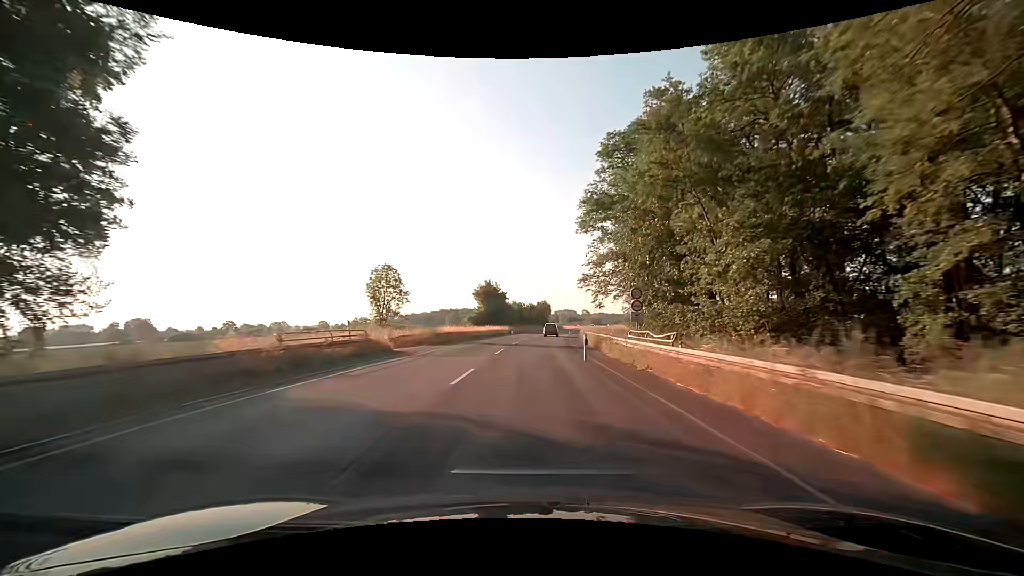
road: secondary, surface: asphalt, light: Day
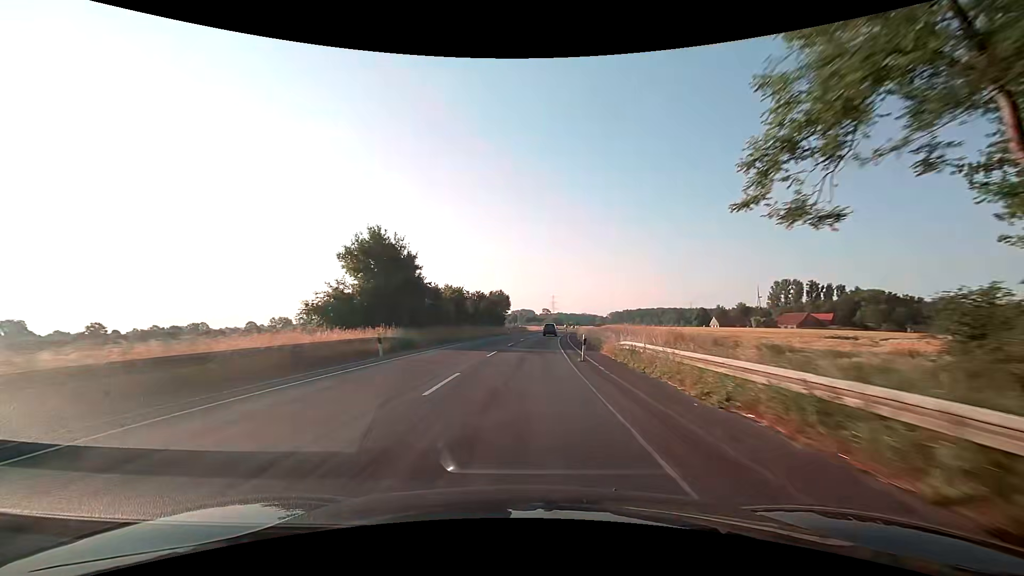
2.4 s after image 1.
(+2.2, +50.0) m; +5°
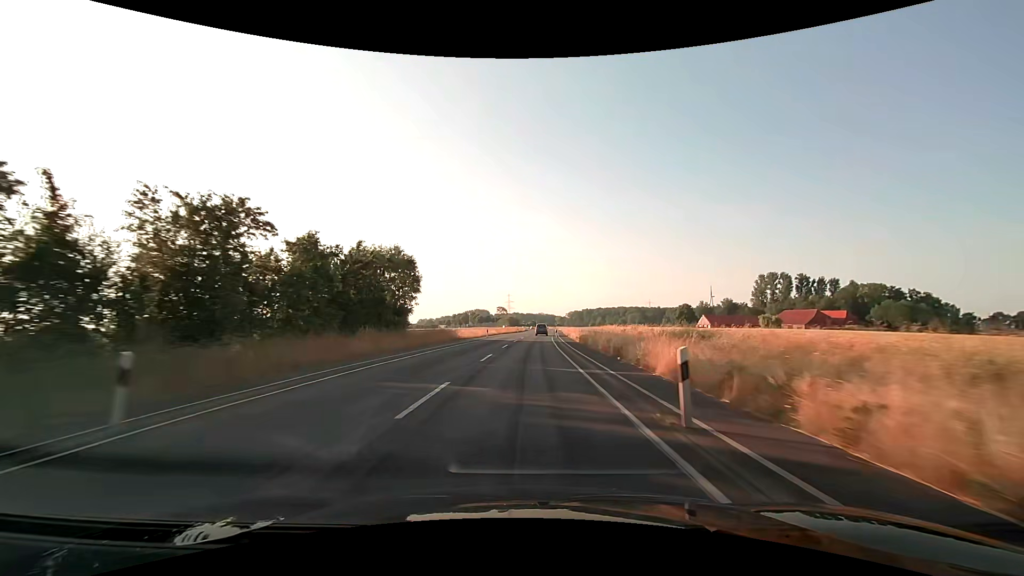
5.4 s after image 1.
(+2.8, +62.6) m; +5°
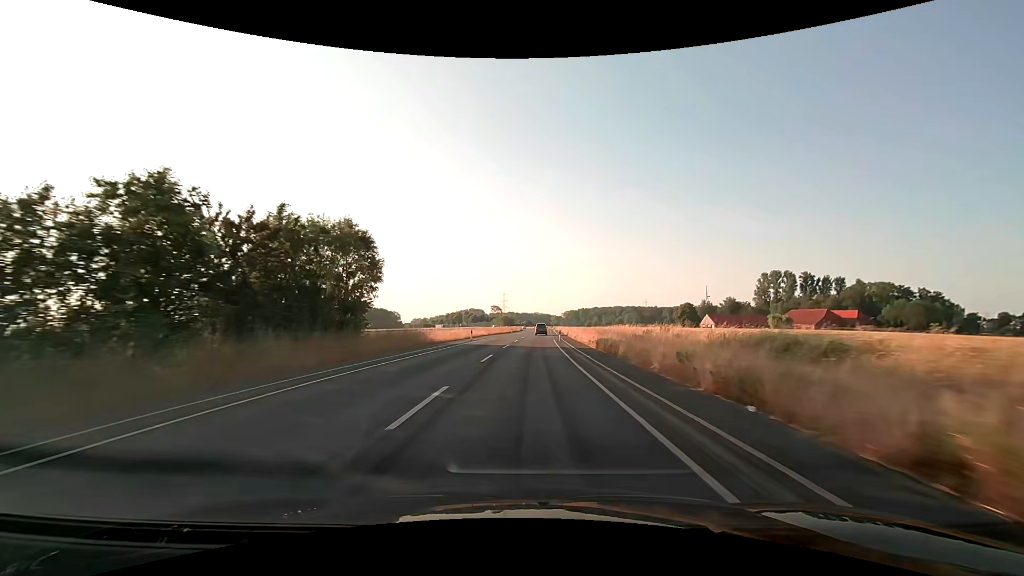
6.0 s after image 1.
(0.0, +12.5) m; +1°
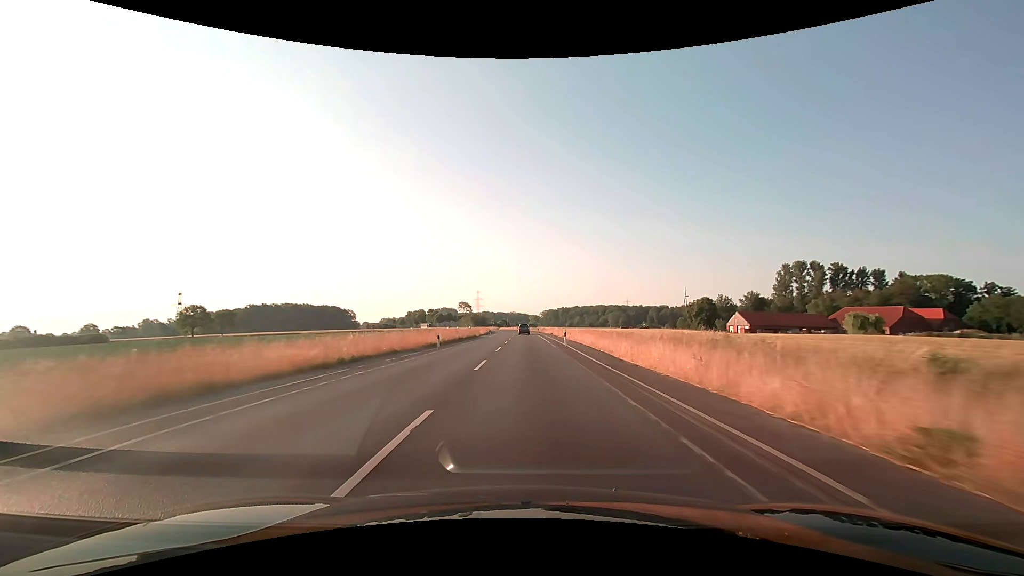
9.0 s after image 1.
(+1.5, +62.7) m; +3°
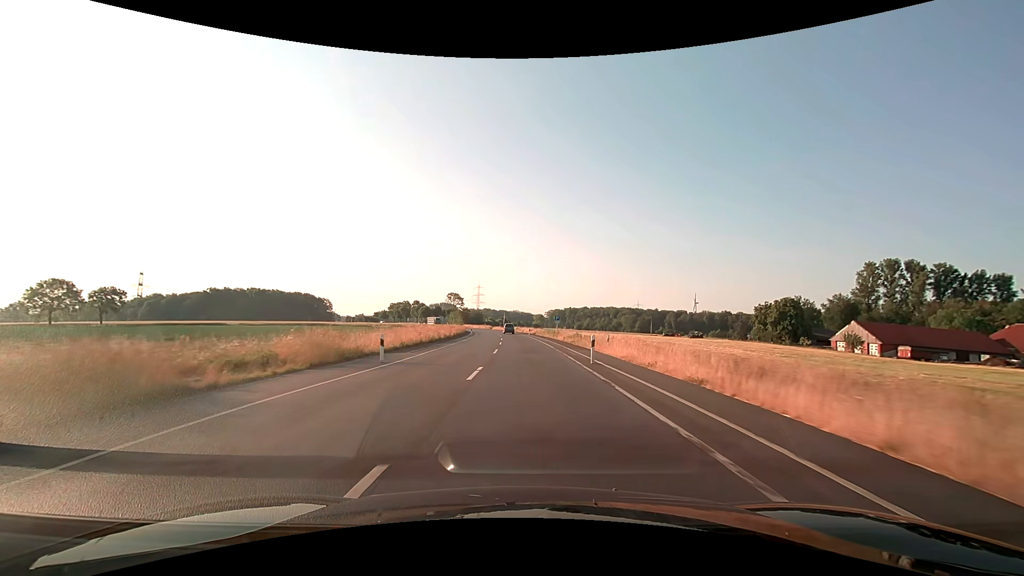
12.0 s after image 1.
(-0.2, +62.7) m; 0°
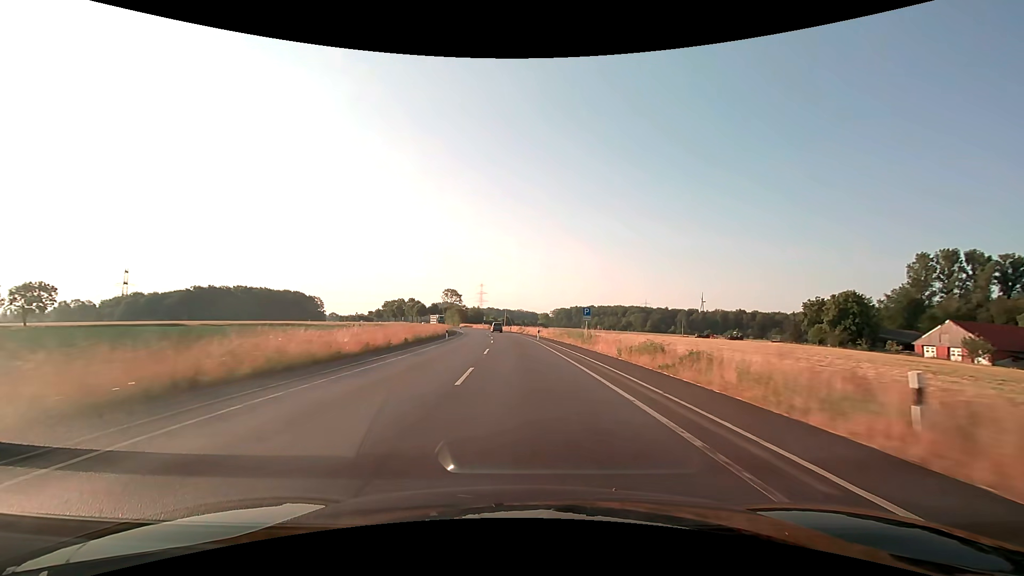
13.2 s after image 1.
(-0.1, +25.1) m; 0°
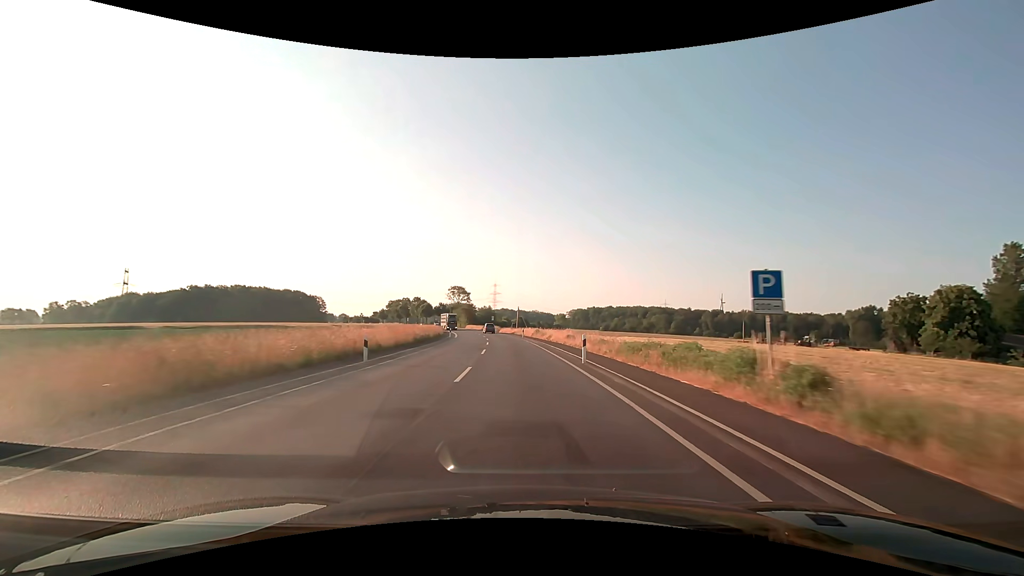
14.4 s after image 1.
(-0.3, +25.1) m; -2°
(0, +10) (0, +20) (-1, +30) (-1, +40) (-2, +50) (-3, +60) (-4, +70) (-5, +80) (-7, +90) (-9, +99) m
